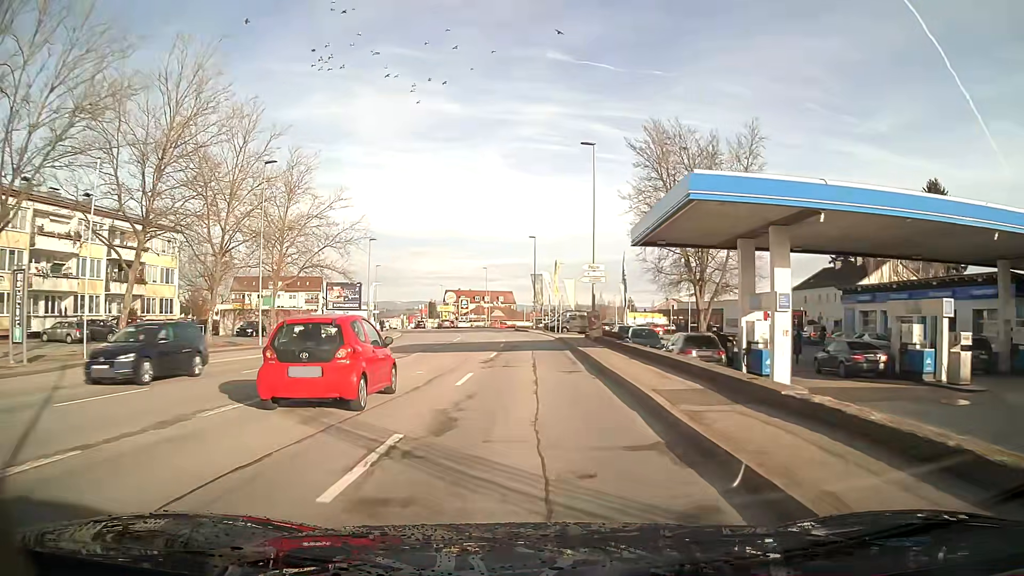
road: tertiary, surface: asphalt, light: Day
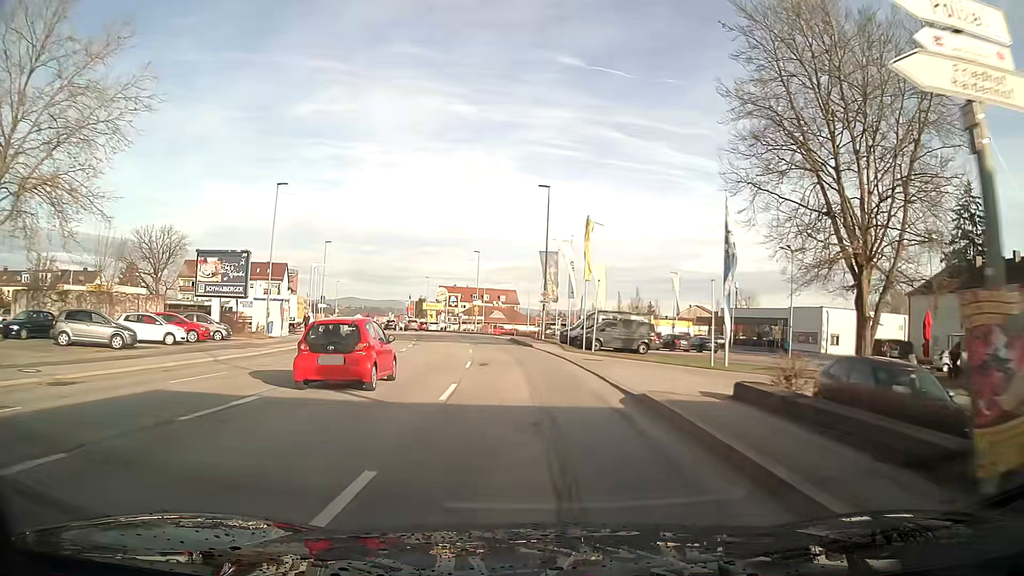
(-0.2, +30.4) m; -1°
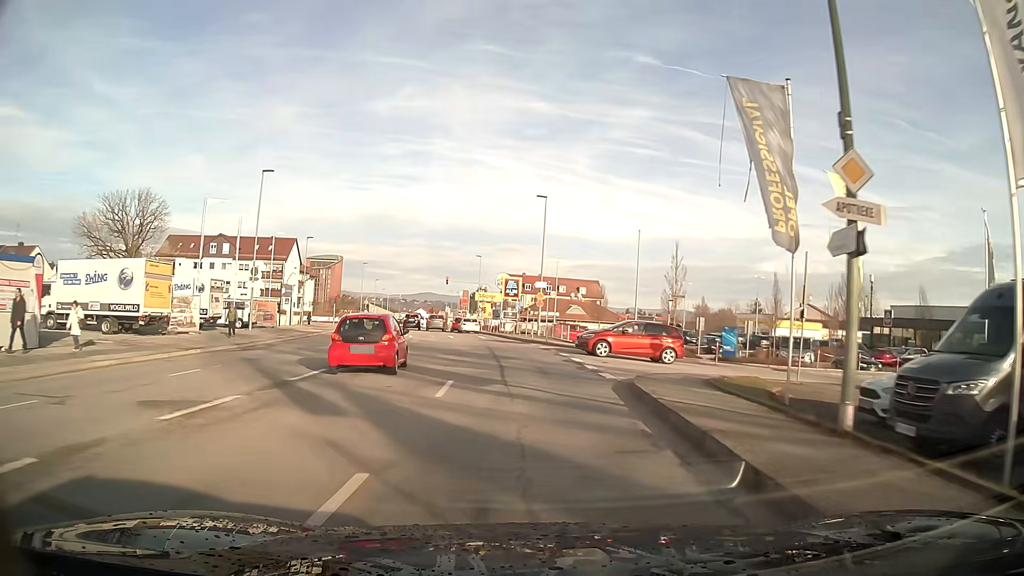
(-2.0, +36.4) m; -6°
